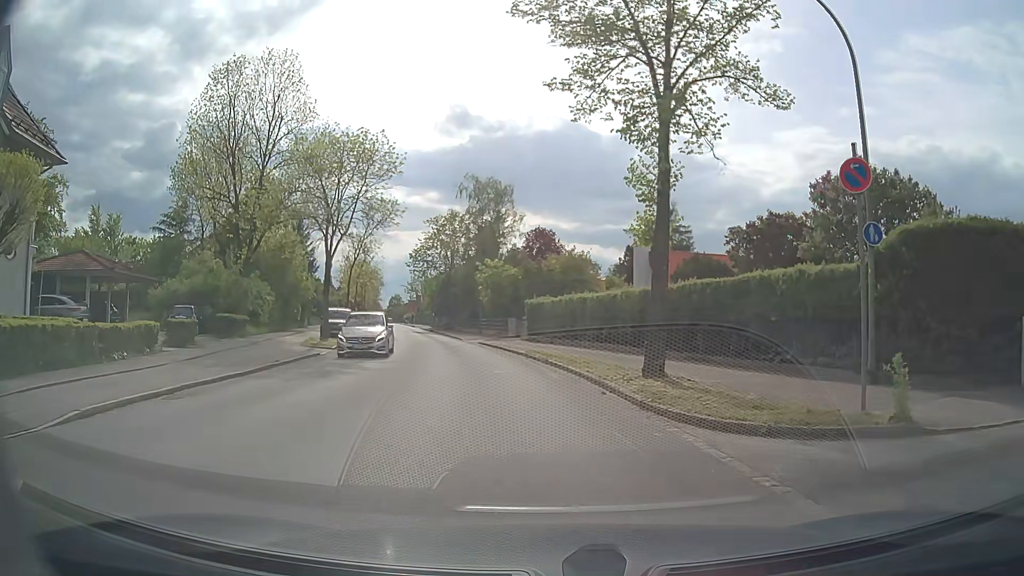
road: tertiary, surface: asphalt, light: Day
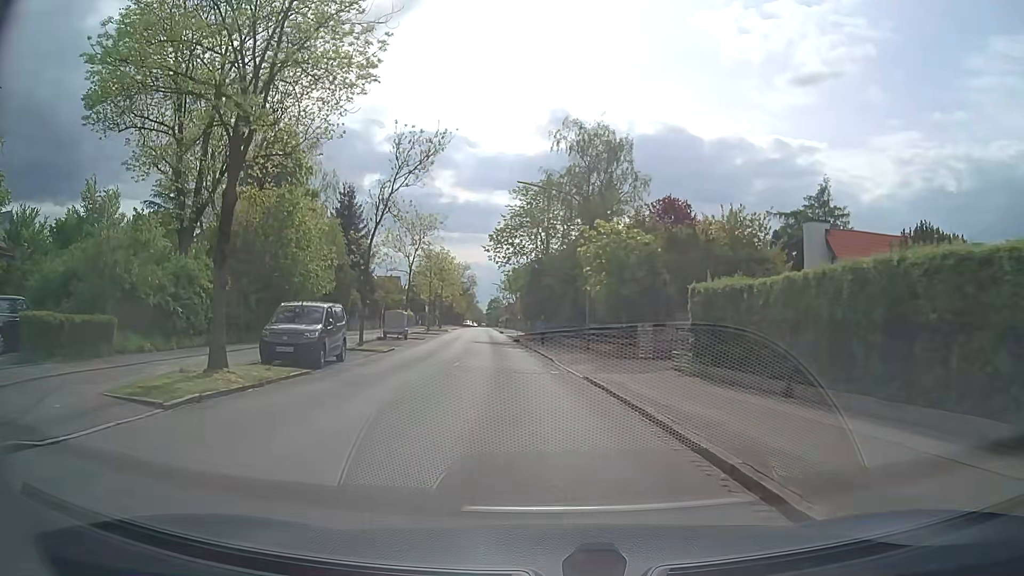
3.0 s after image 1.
(-1.4, +20.1) m; -8°
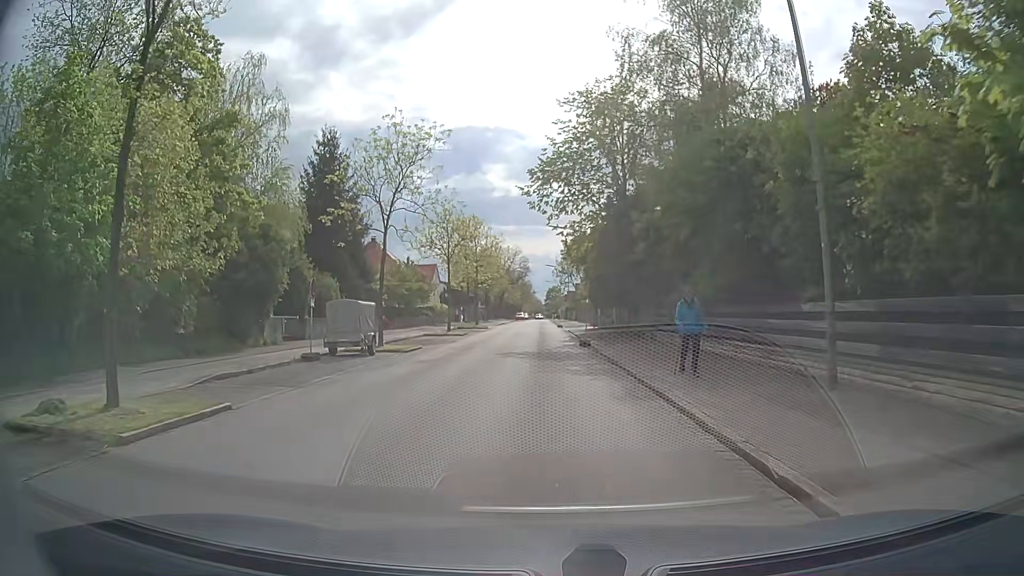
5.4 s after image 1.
(-1.1, +21.1) m; -5°
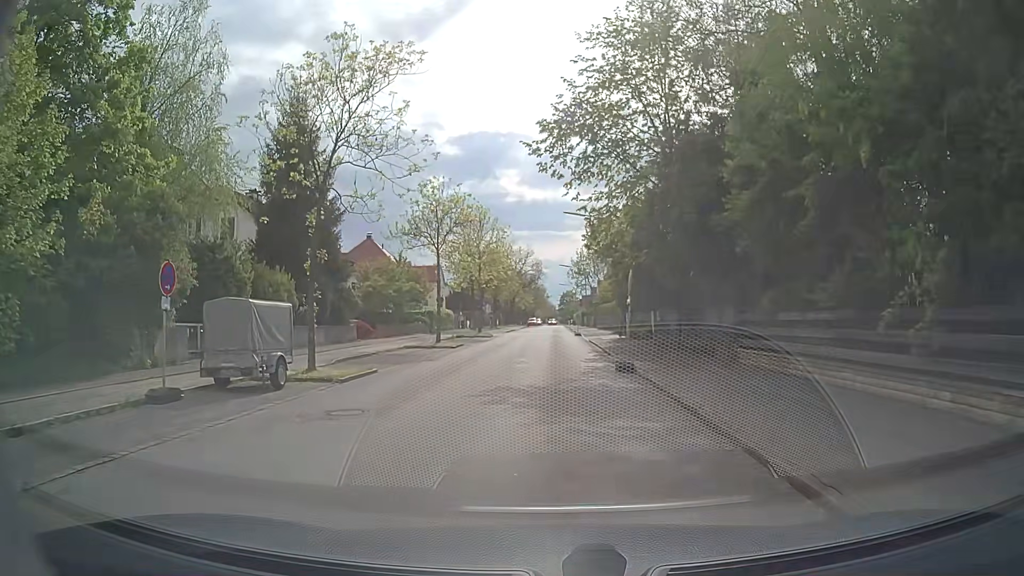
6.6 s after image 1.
(-0.2, +9.0) m; -2°
